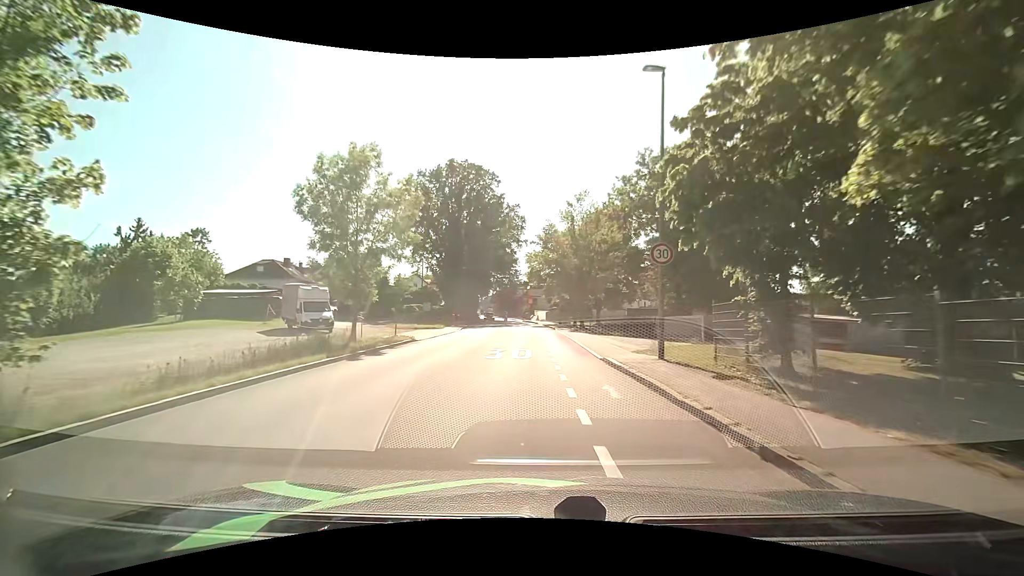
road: tertiary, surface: asphalt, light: Day
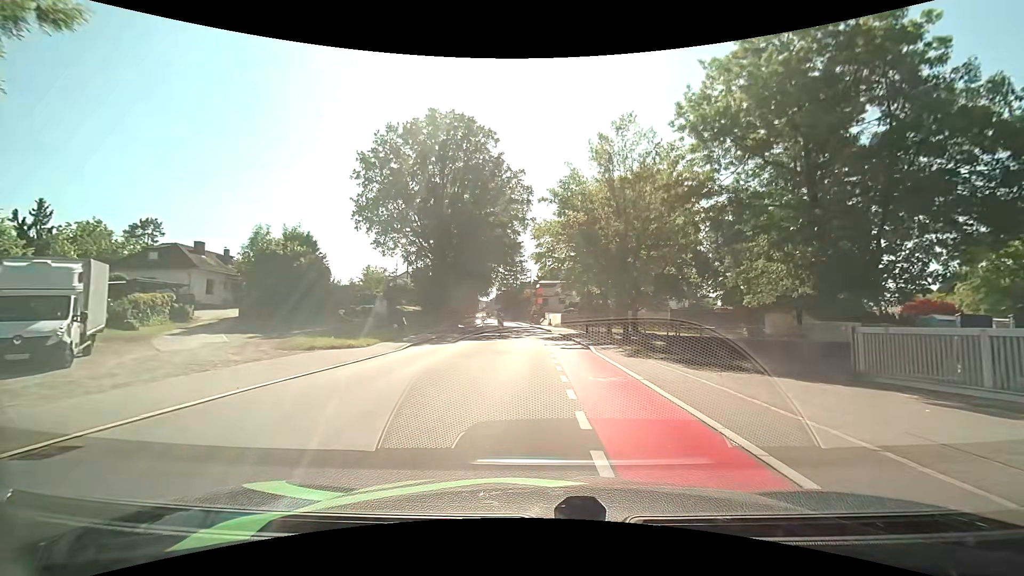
(-0.4, +19.9) m; -1°
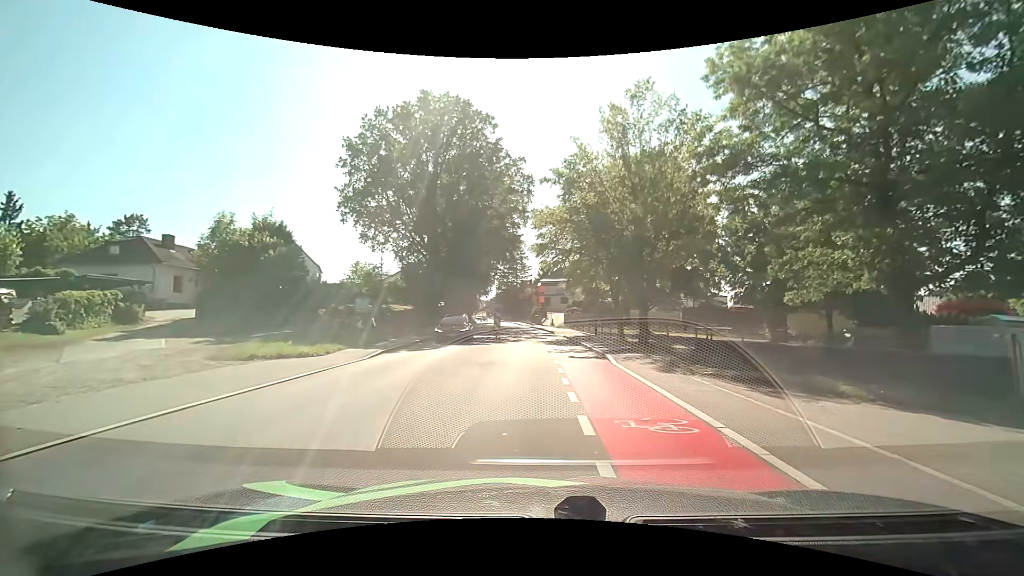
(0.0, +4.4) m; 0°
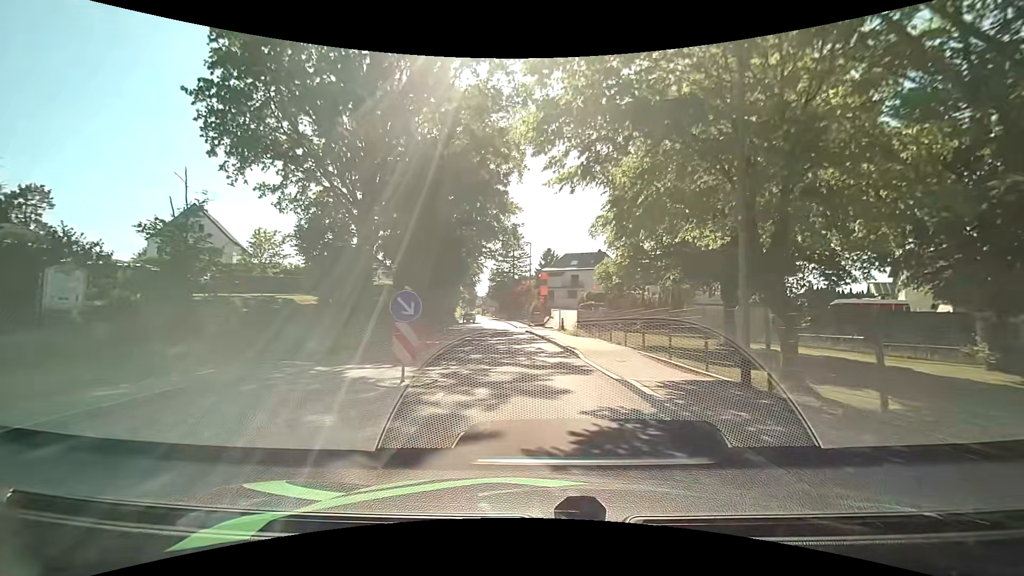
(-0.1, +21.1) m; -1°
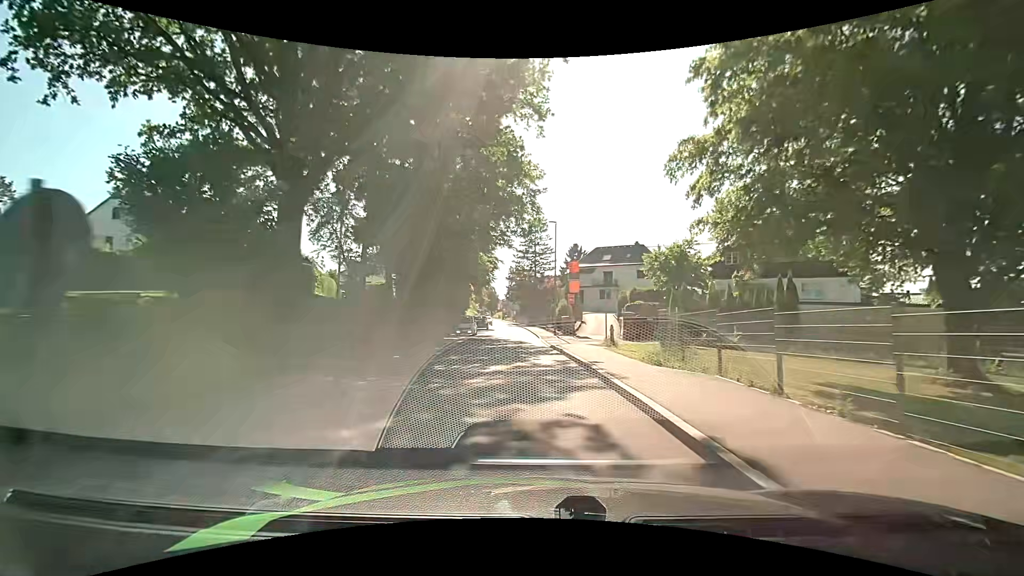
(-0.2, +12.8) m; -2°
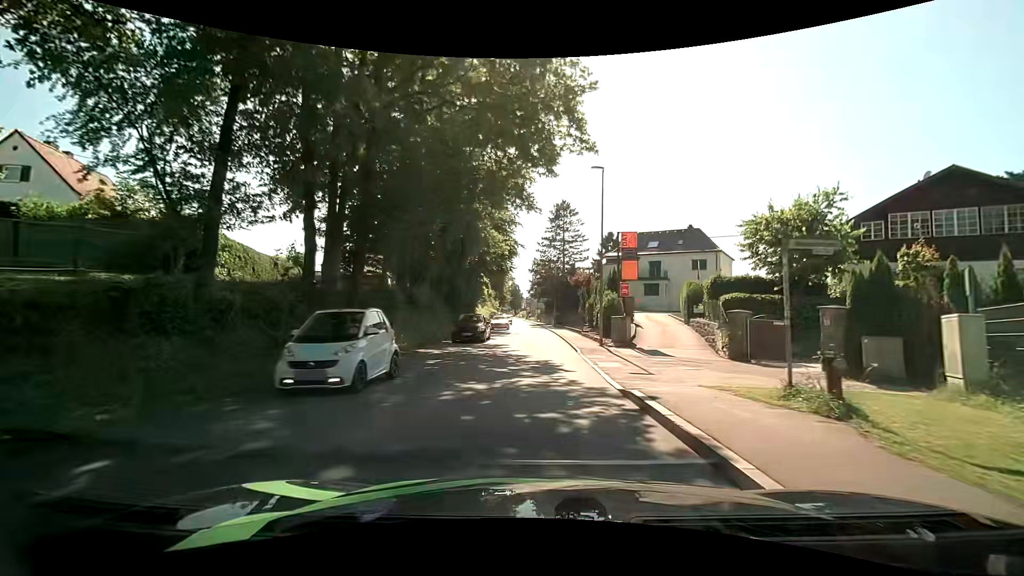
(-0.6, +13.2) m; -3°
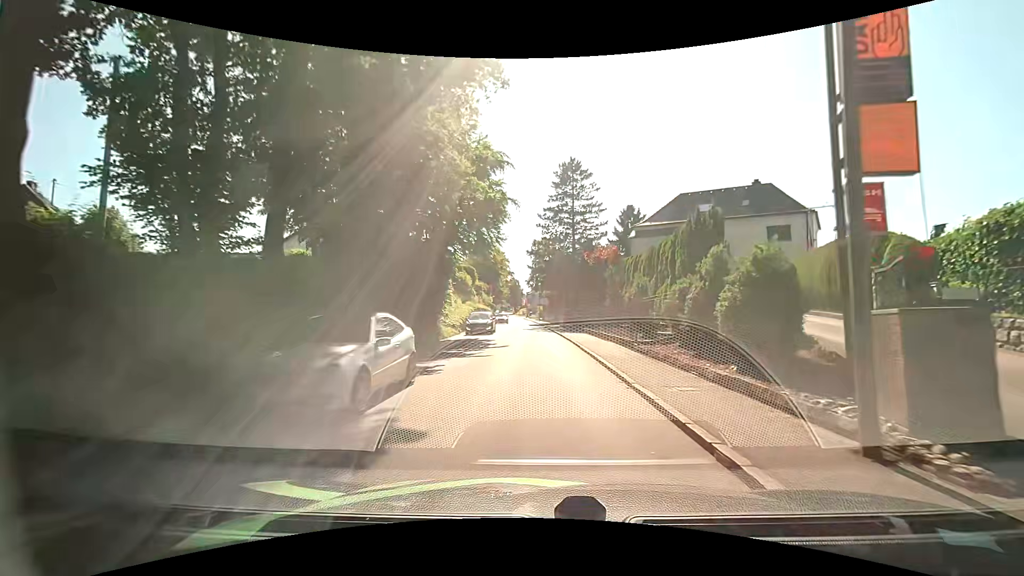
(-0.2, +18.1) m; 0°
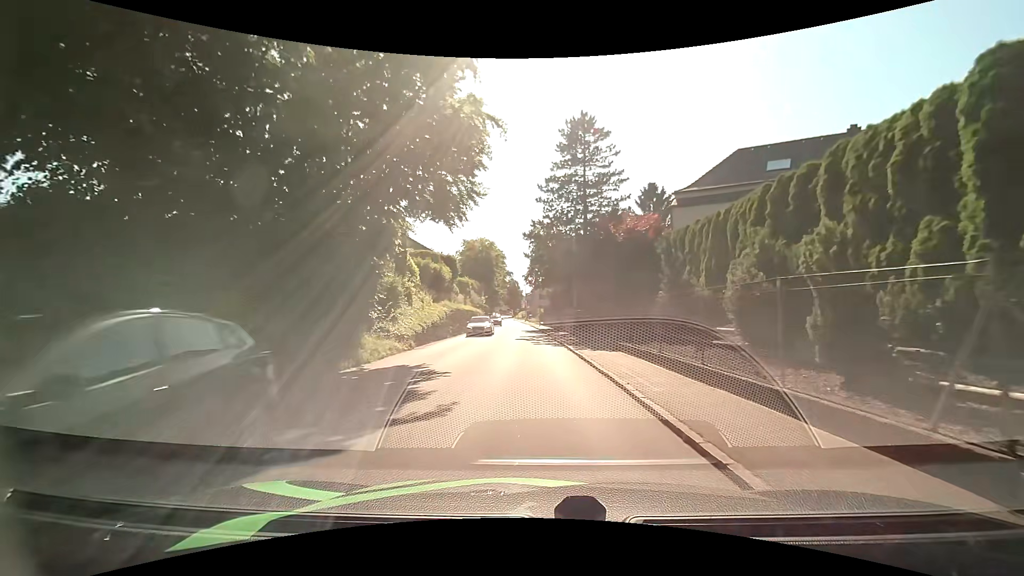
(-0.2, +13.0) m; -2°
(0, +10) (0, +20) (0, +30) (-1, +40) (-1, +50) (-1, +60) (-2, +70) (-2, +80) (-3, +90) (-4, +100) m
